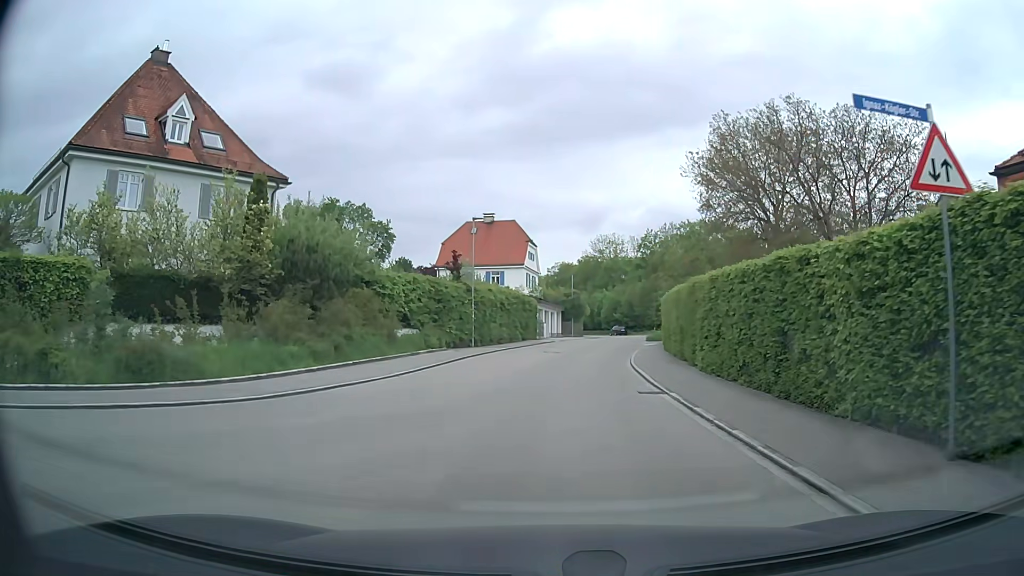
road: residential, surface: asphalt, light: Day
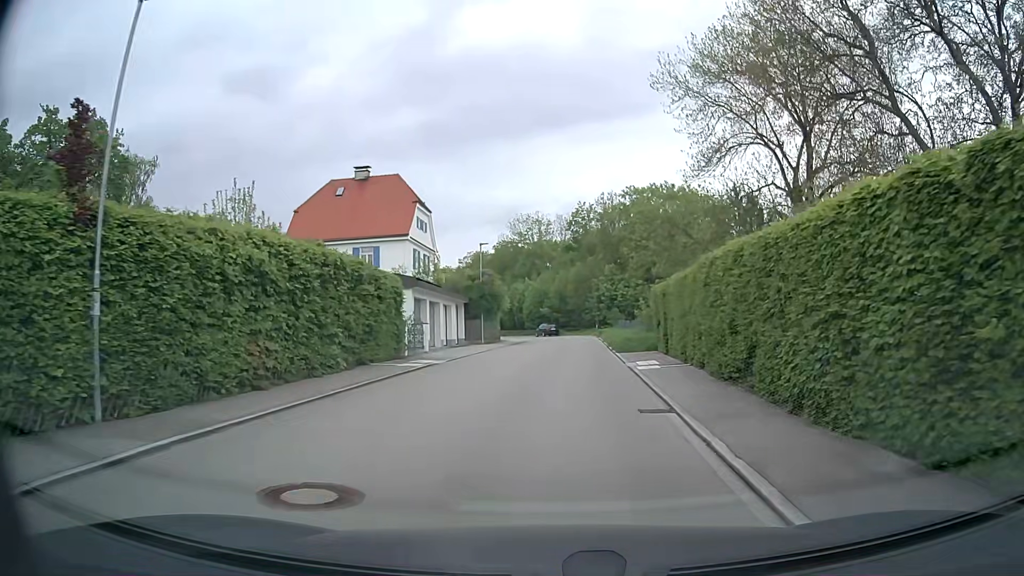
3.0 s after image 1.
(+1.3, +23.8) m; +7°
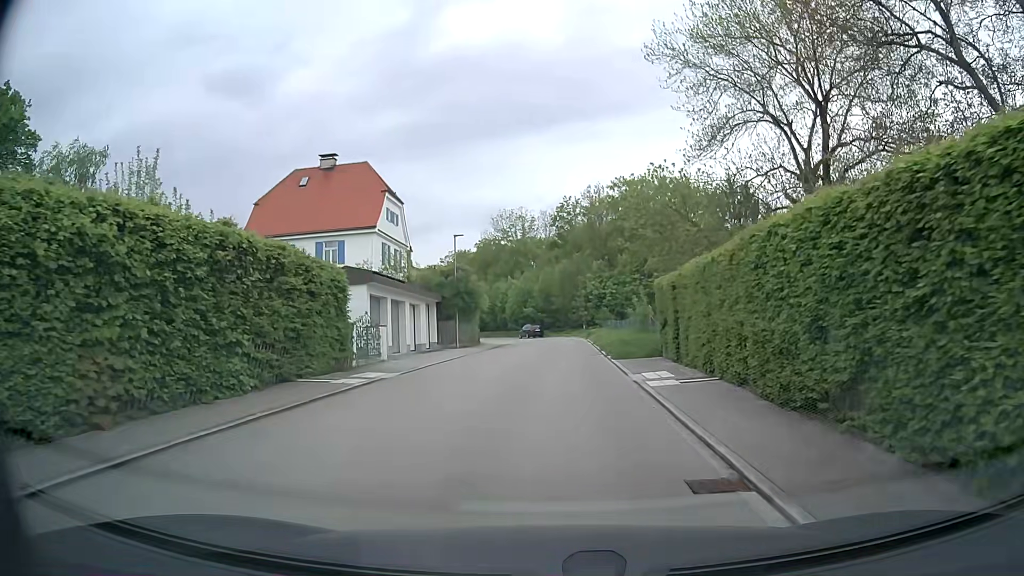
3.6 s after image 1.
(+0.1, +4.6) m; +2°
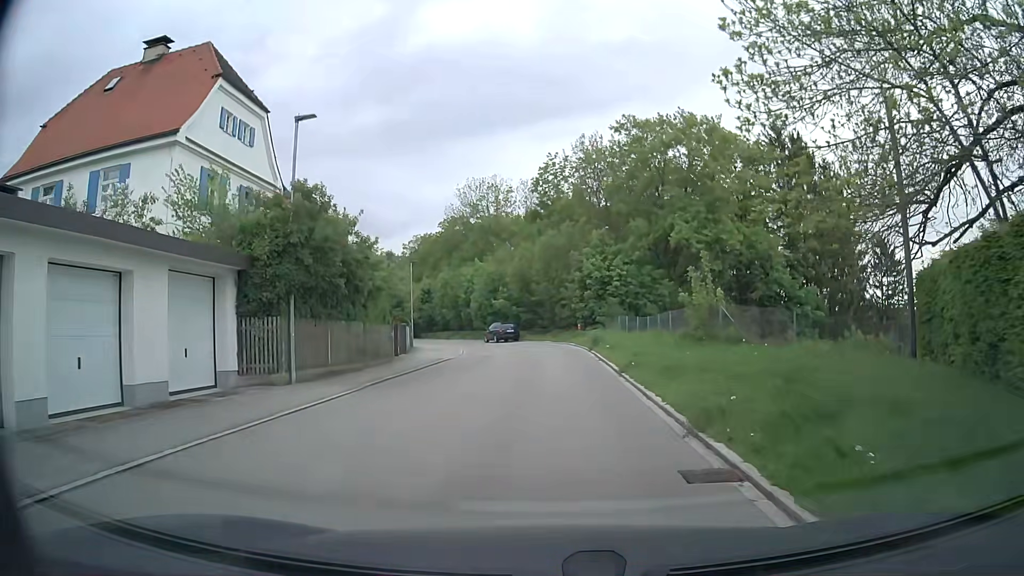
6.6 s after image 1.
(+0.3, +21.9) m; +1°
